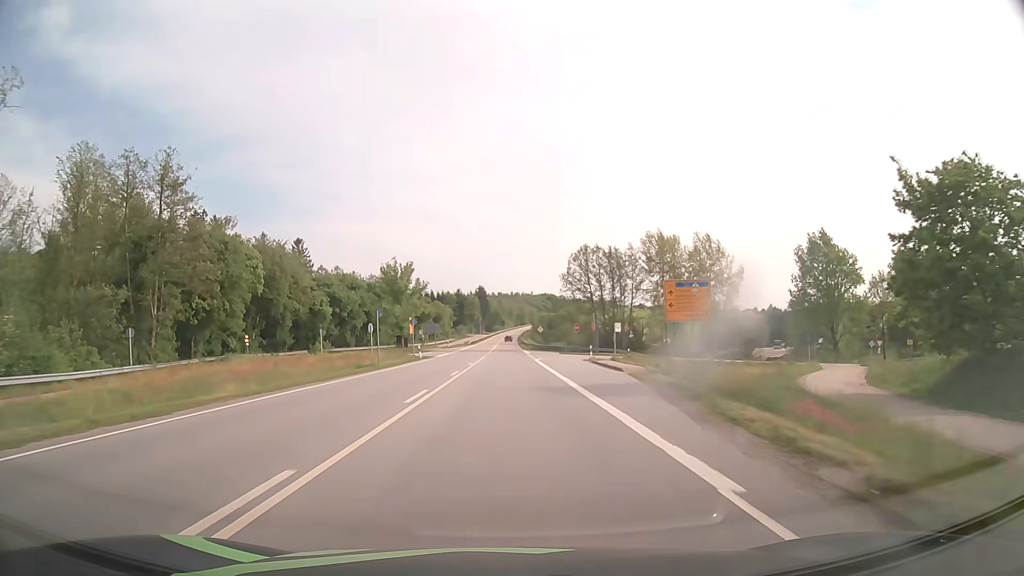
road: primary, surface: asphalt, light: Day
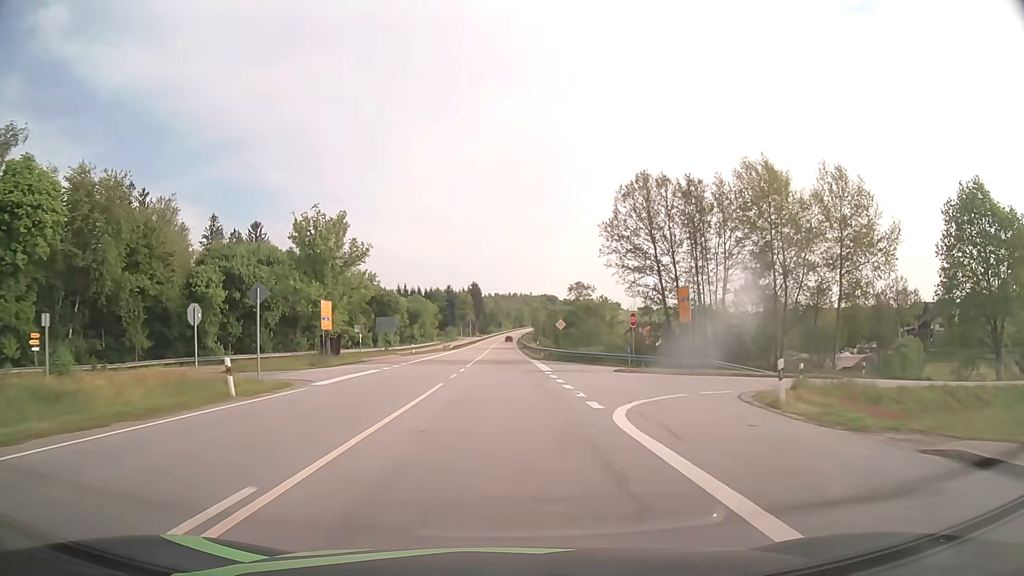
(+0.1, +36.9) m; 0°
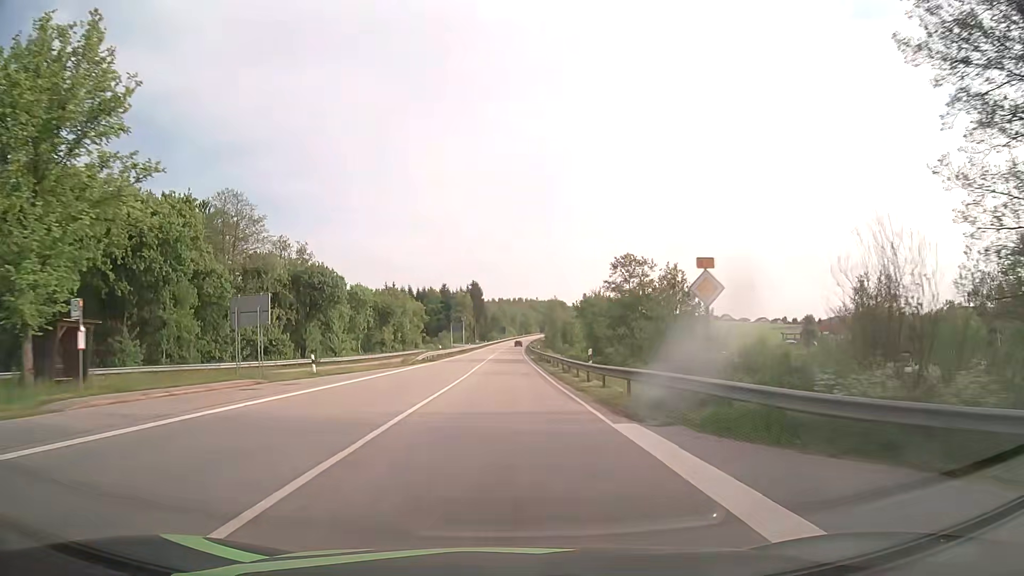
(-0.2, +37.0) m; 0°
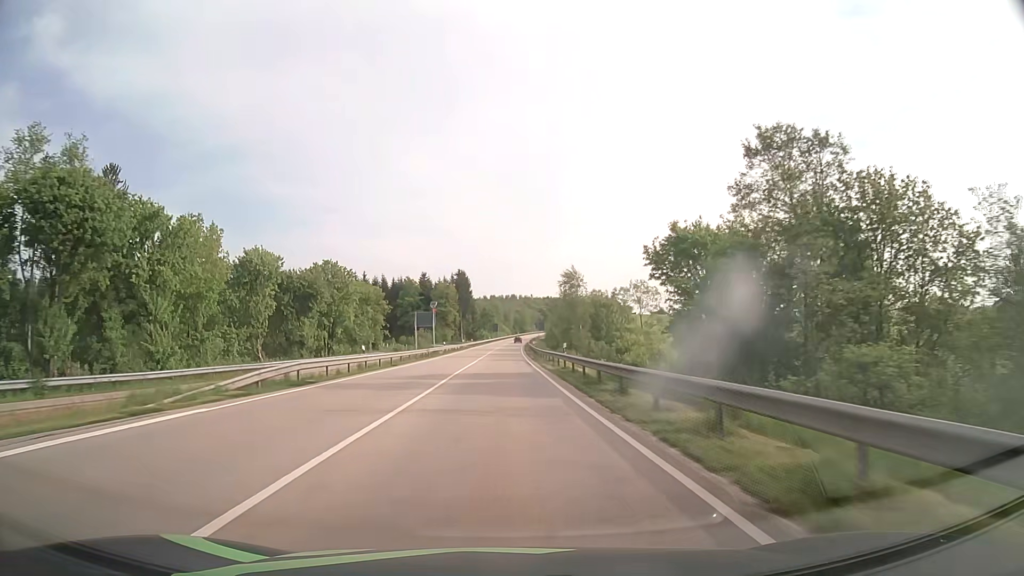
(+0.2, +37.0) m; +1°
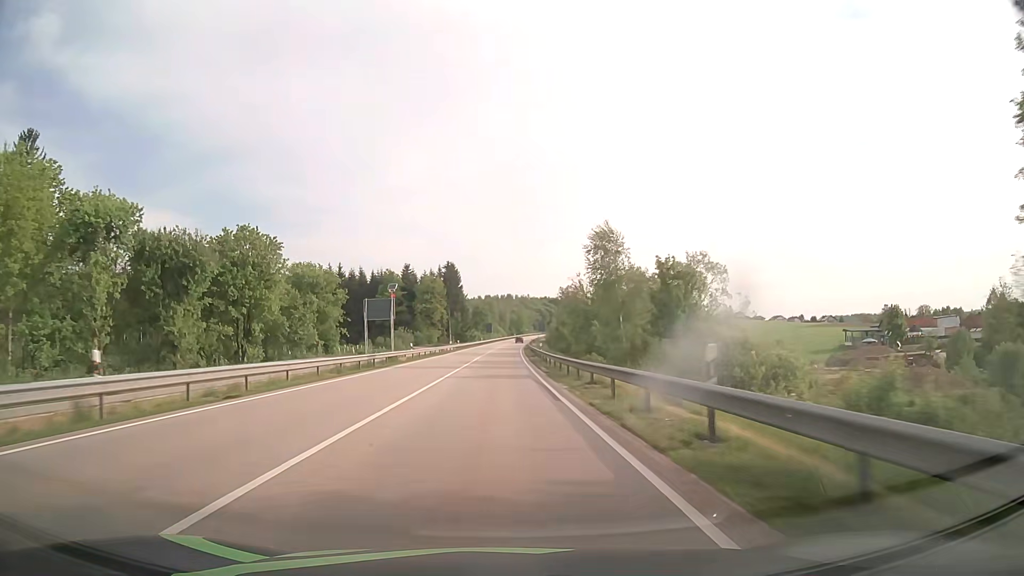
(+0.1, +24.6) m; 0°
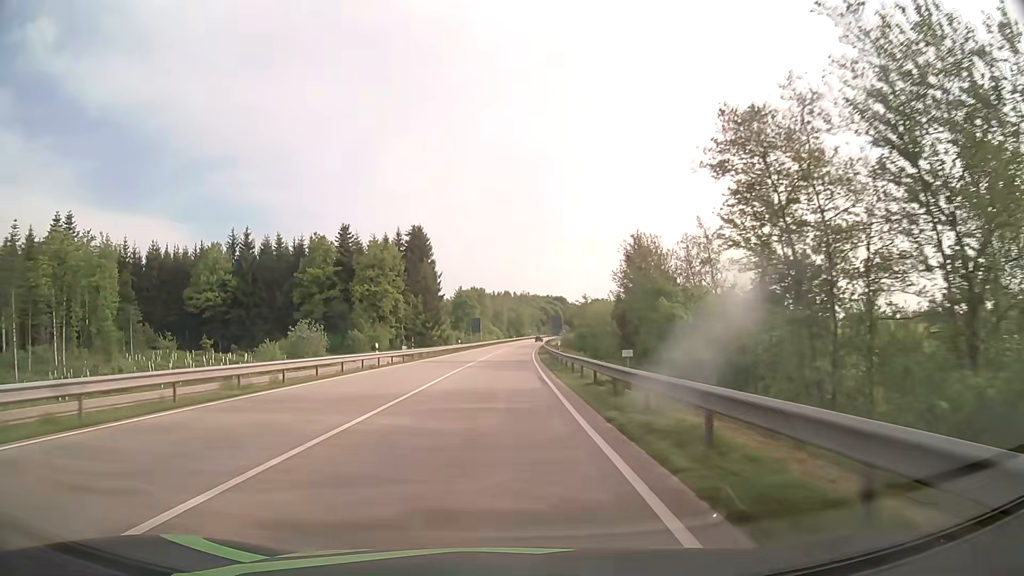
(+0.4, +60.8) m; 0°
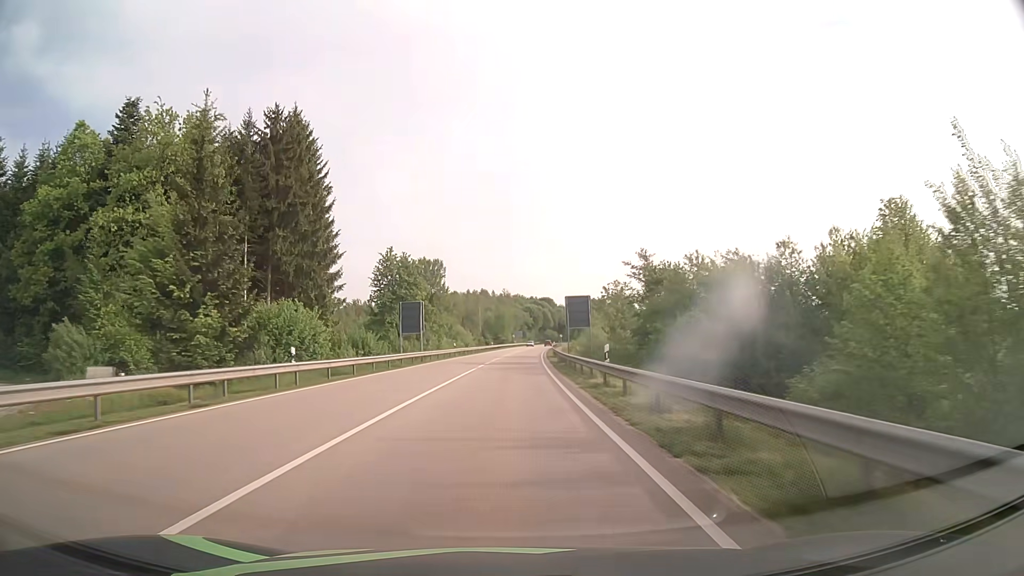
(+0.9, +59.9) m; +2°
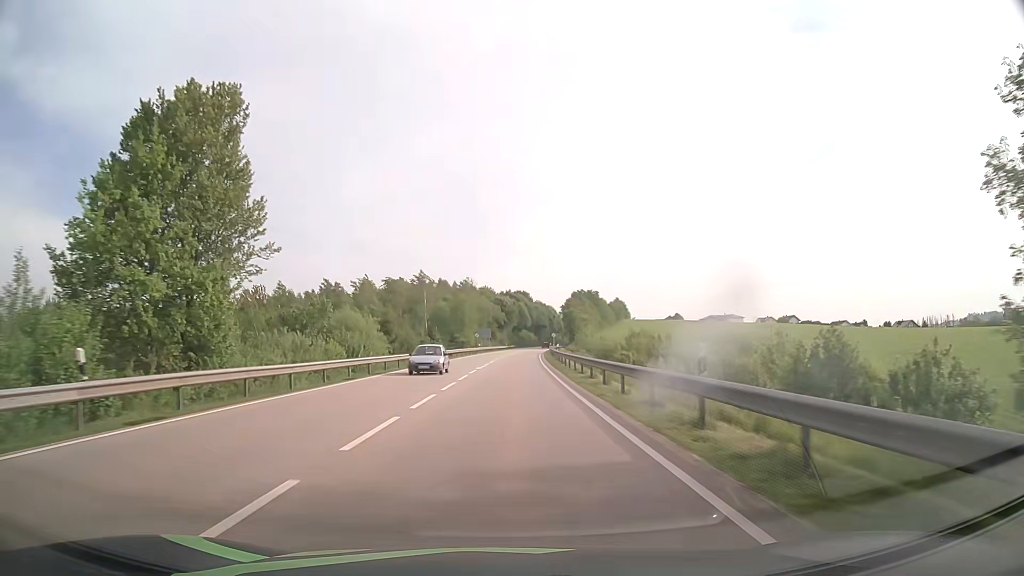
(+1.5, +61.0) m; +3°
(0, +10) (0, +20) (0, +30) (+1, +40) (+1, +50) (+1, +60) (+2, +70) (+2, +80) (+3, +90) (+3, +100) m
